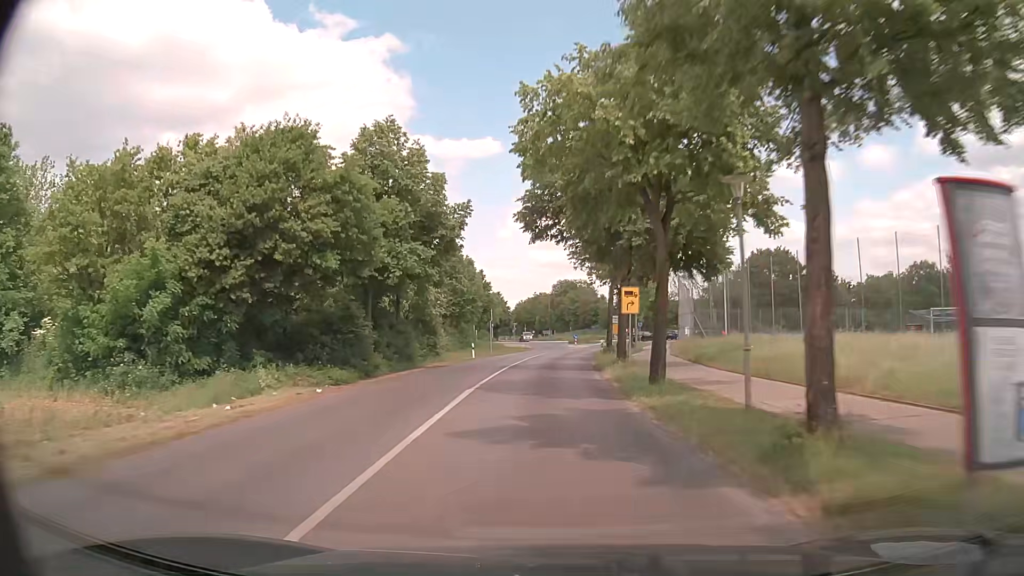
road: tertiary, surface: asphalt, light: Day
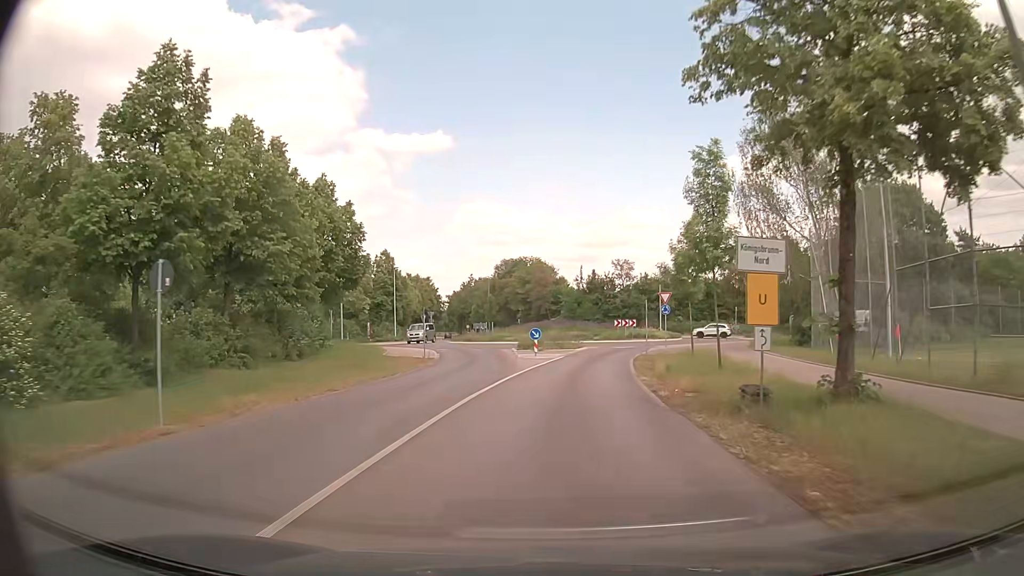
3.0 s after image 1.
(+1.1, +44.2) m; +4°
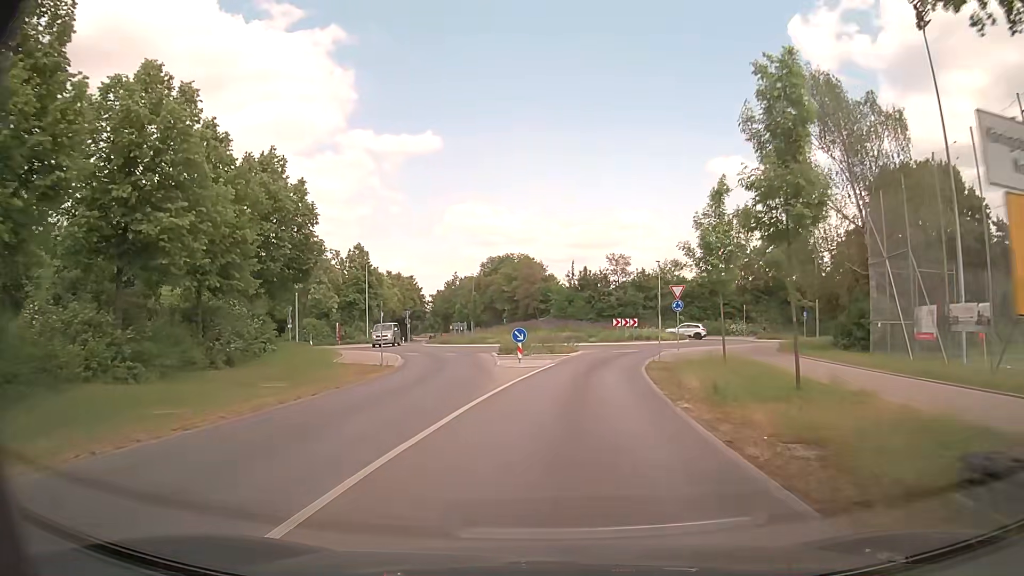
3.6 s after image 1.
(+0.1, +7.3) m; +2°
(0, +10) (+1, +20) (+2, +30) (+5, +39) (+11, +47) (+19, +53) (+29, +57) (+38, +60) (+48, +62) (+58, +64) m
